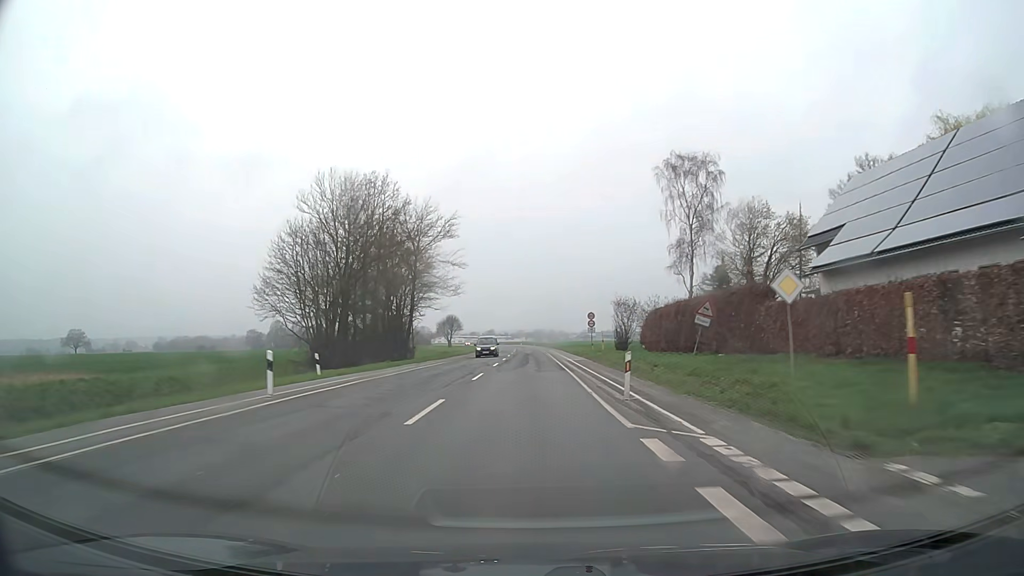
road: secondary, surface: asphalt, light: Day
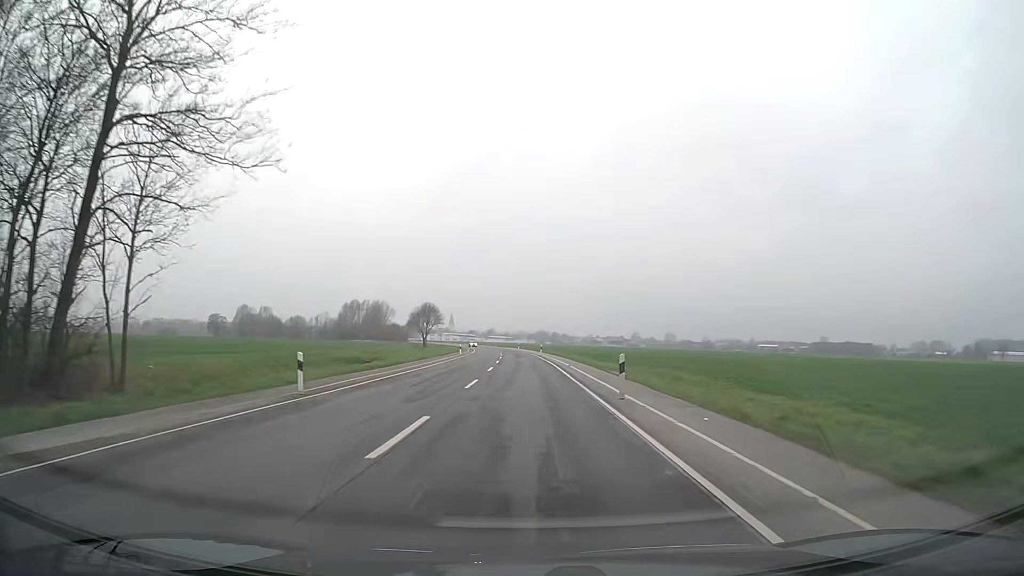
(0.0, +62.6) m; 0°
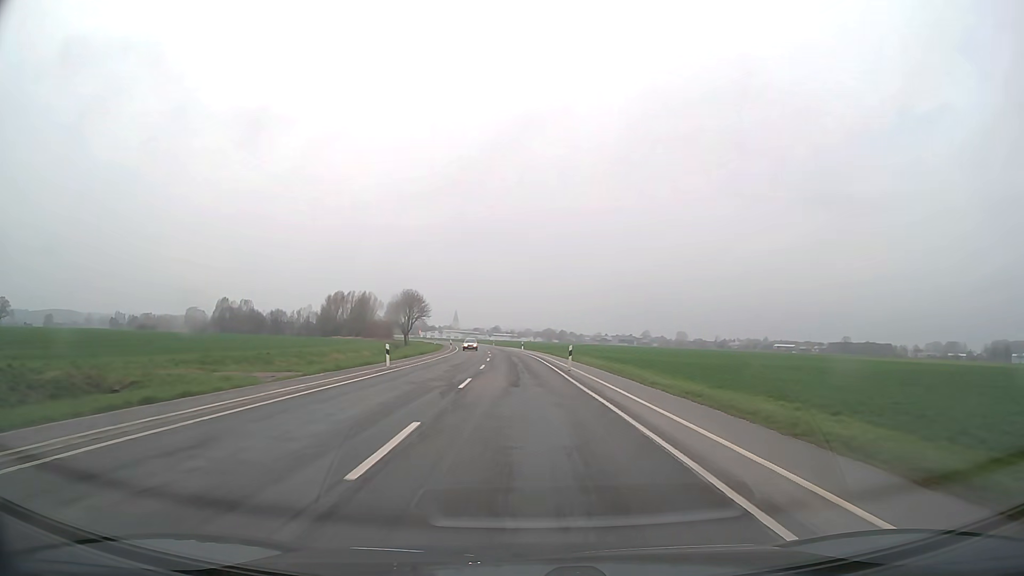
(-0.1, +37.5) m; 0°
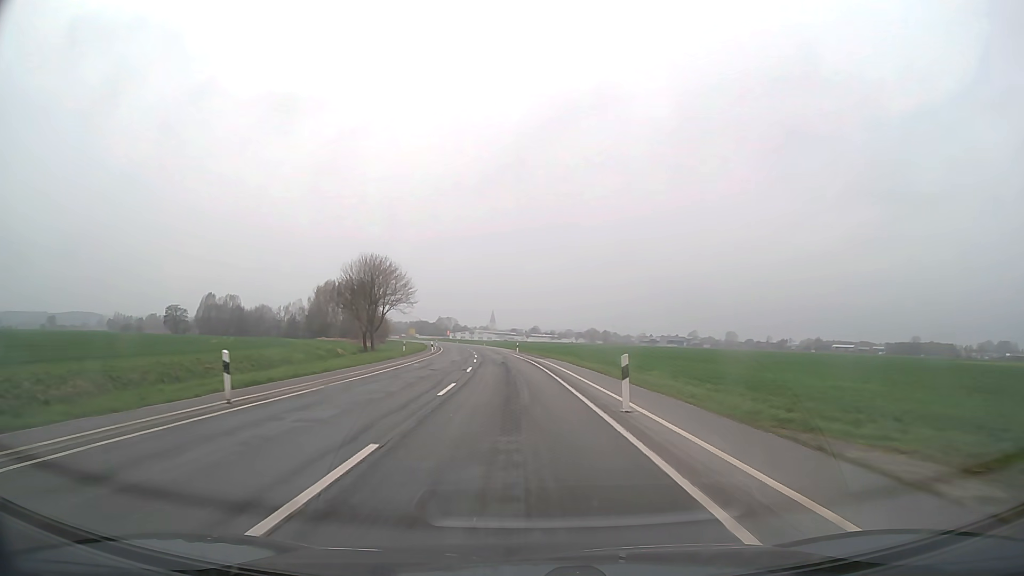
(-1.6, +62.5) m; -3°
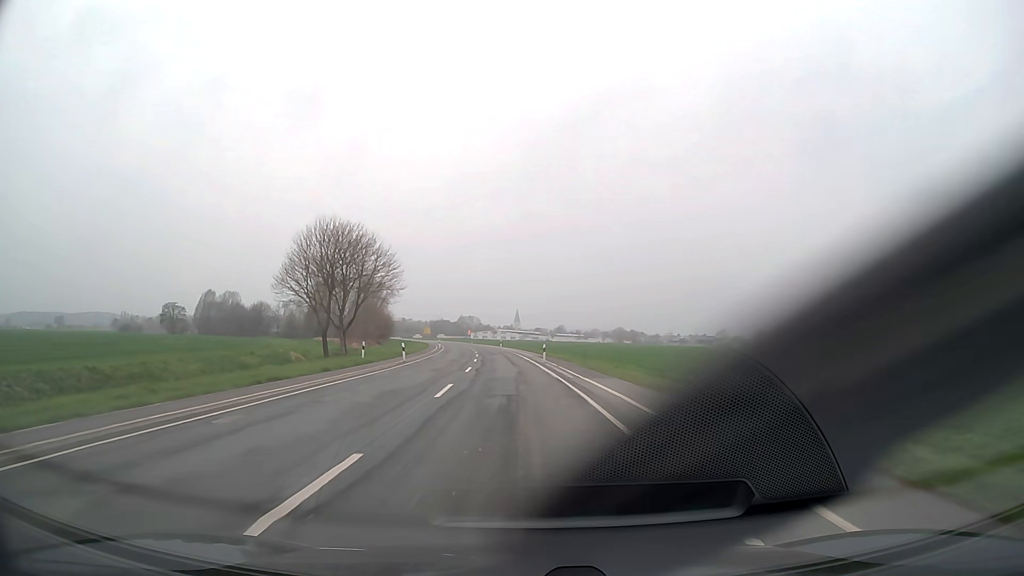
(-0.5, +25.0) m; -2°
